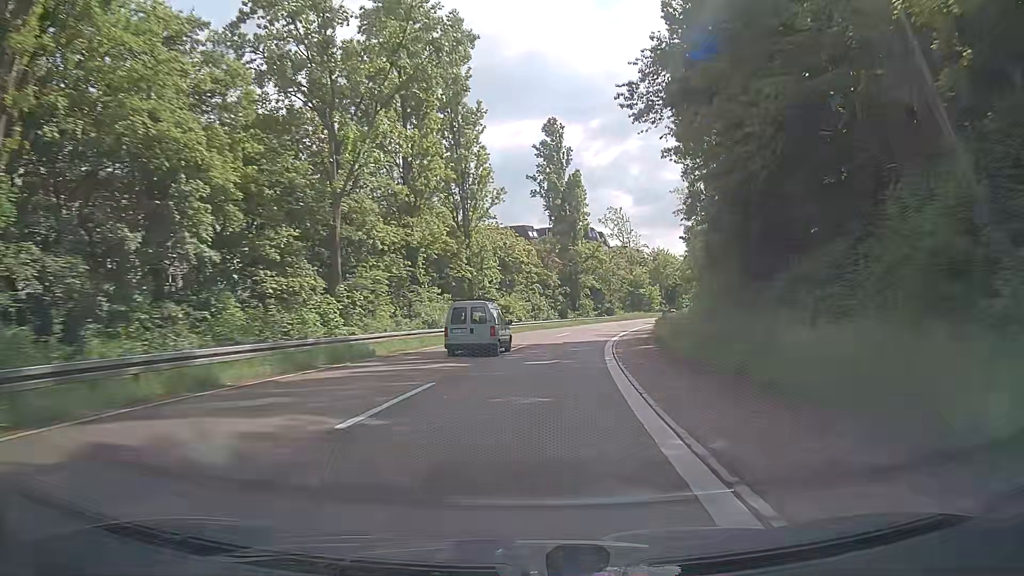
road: trunk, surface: asphalt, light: Day
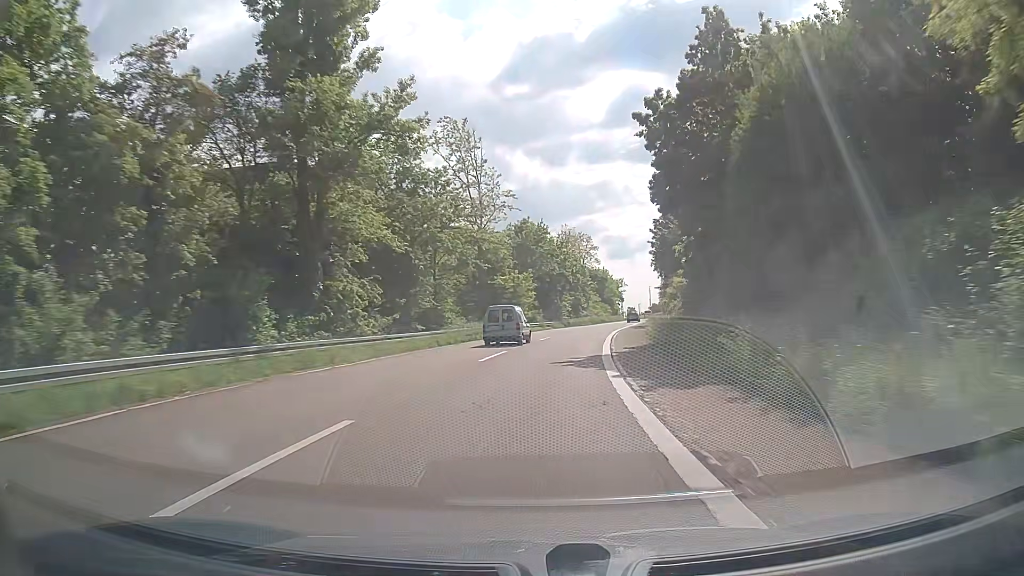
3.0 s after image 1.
(+7.1, +58.2) m; +14°
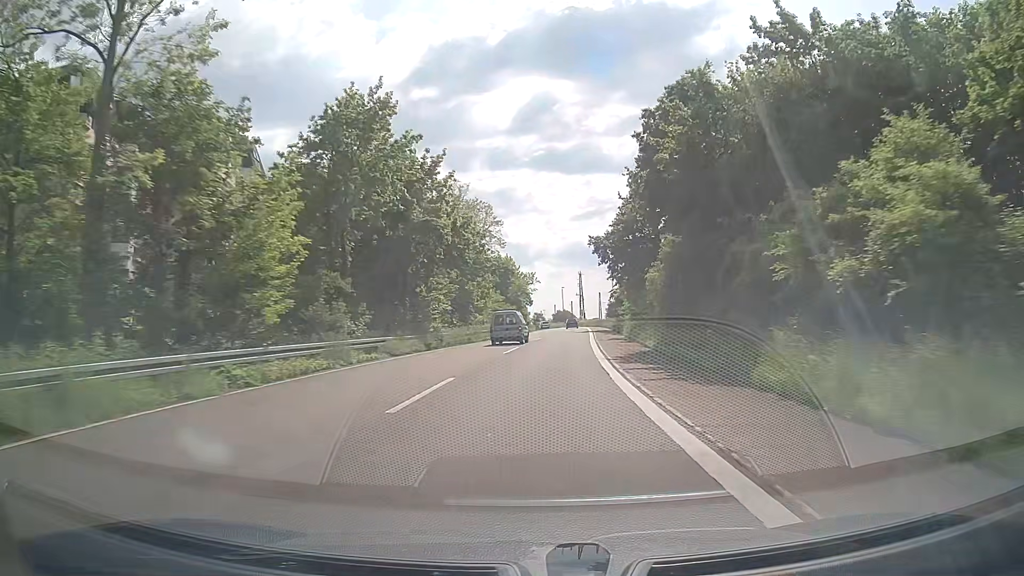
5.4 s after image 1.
(+3.3, +46.6) m; +8°
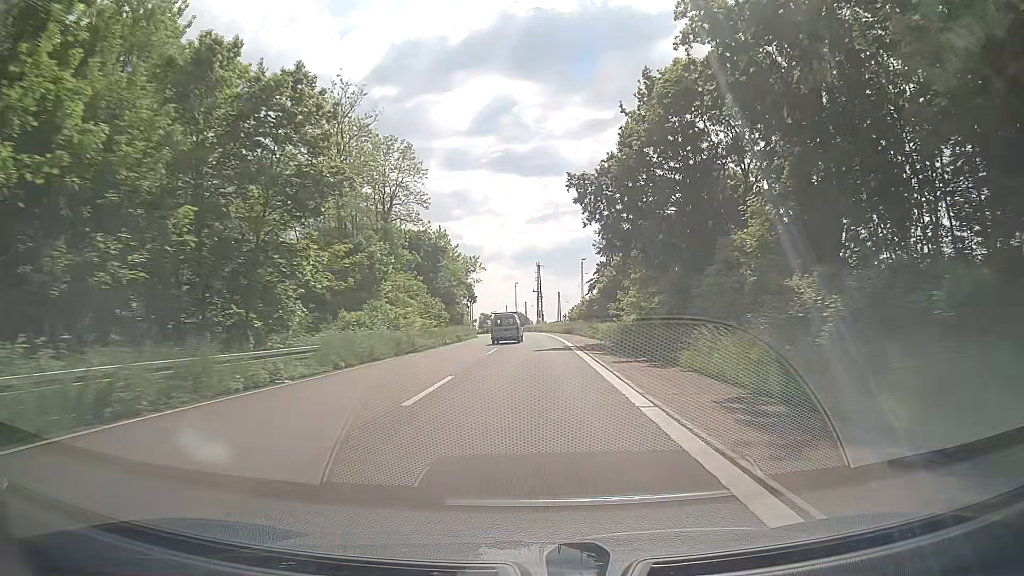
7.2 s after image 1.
(+1.5, +34.9) m; +4°
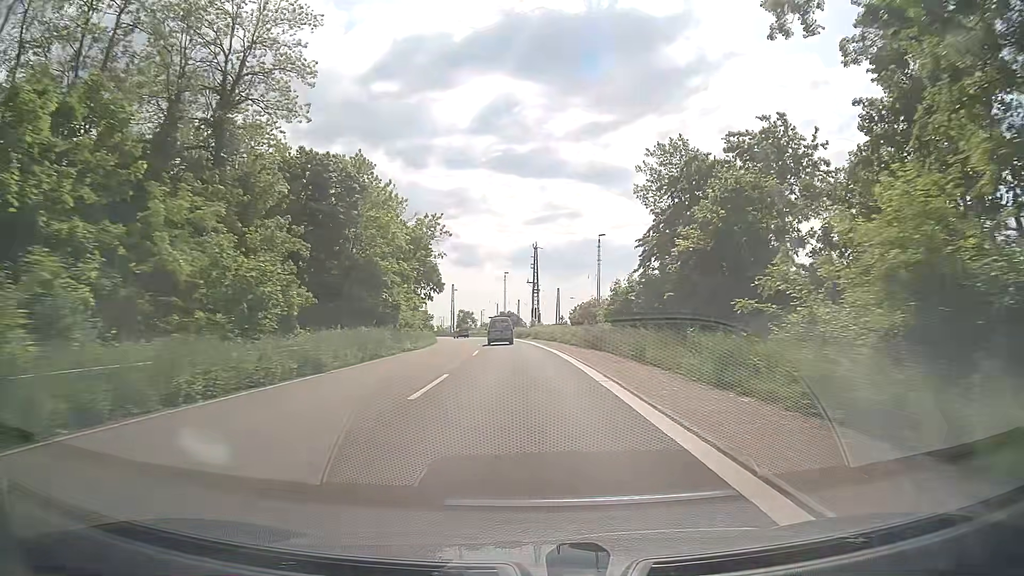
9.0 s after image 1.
(+0.3, +34.9) m; 0°
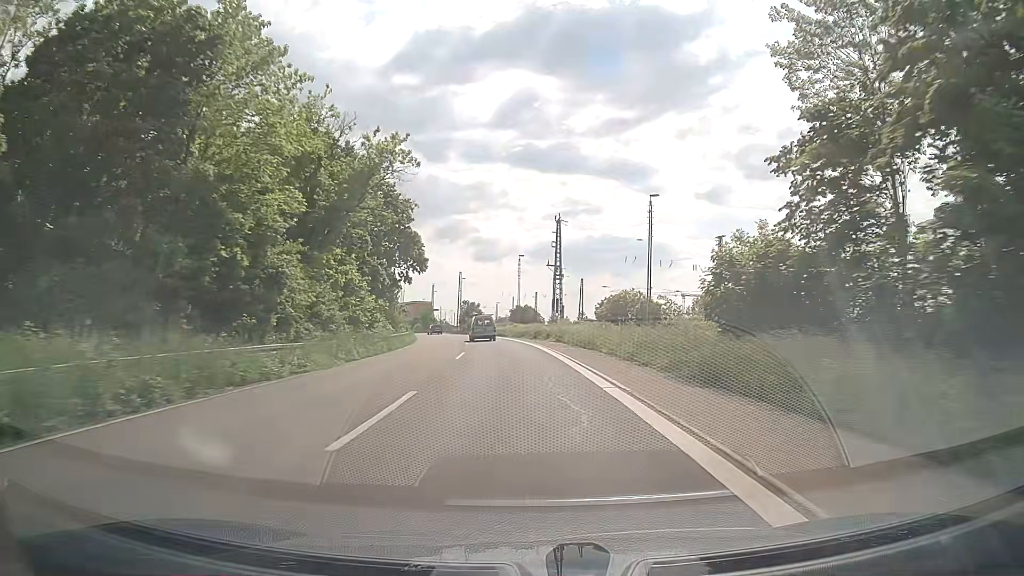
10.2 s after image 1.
(-0.2, +23.1) m; -1°
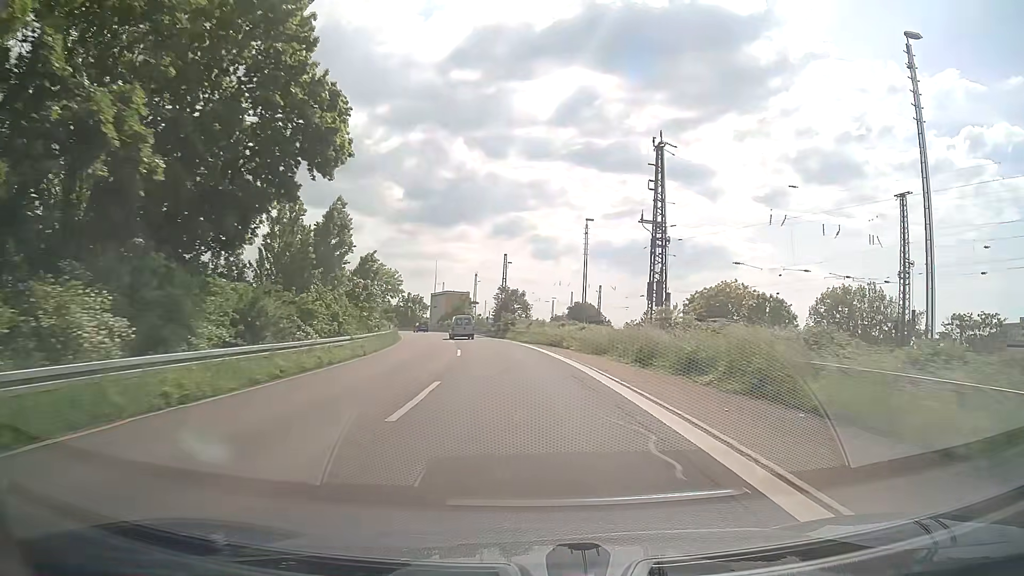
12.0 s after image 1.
(-1.5, +34.0) m; -5°
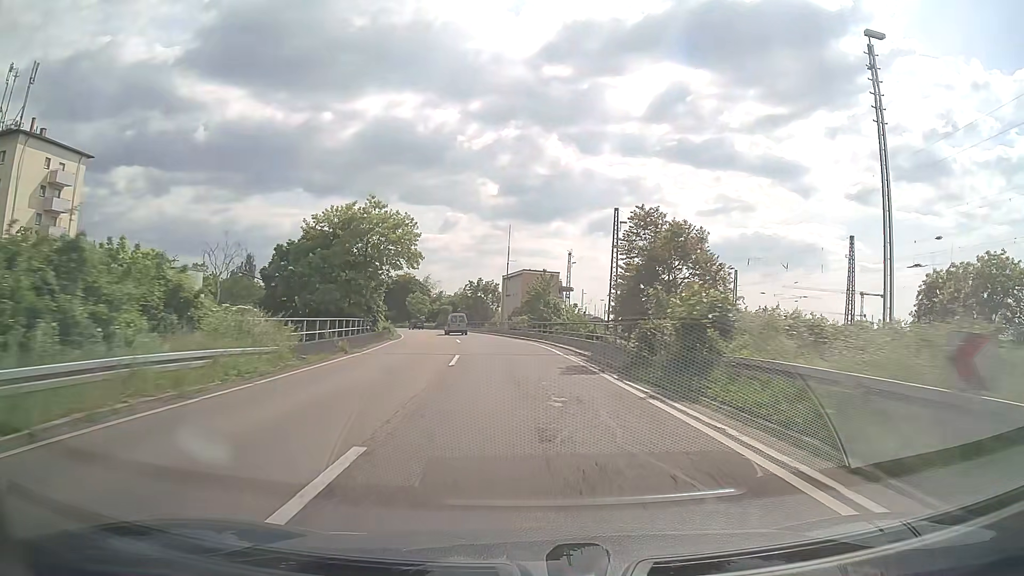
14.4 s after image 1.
(-3.0, +44.1) m; -8°
(0, +10) (-1, +20) (-1, +30) (-2, +40) (-4, +50) (-5, +60) (-8, +69) (-10, +79) (-13, +89) (-16, +98) m
